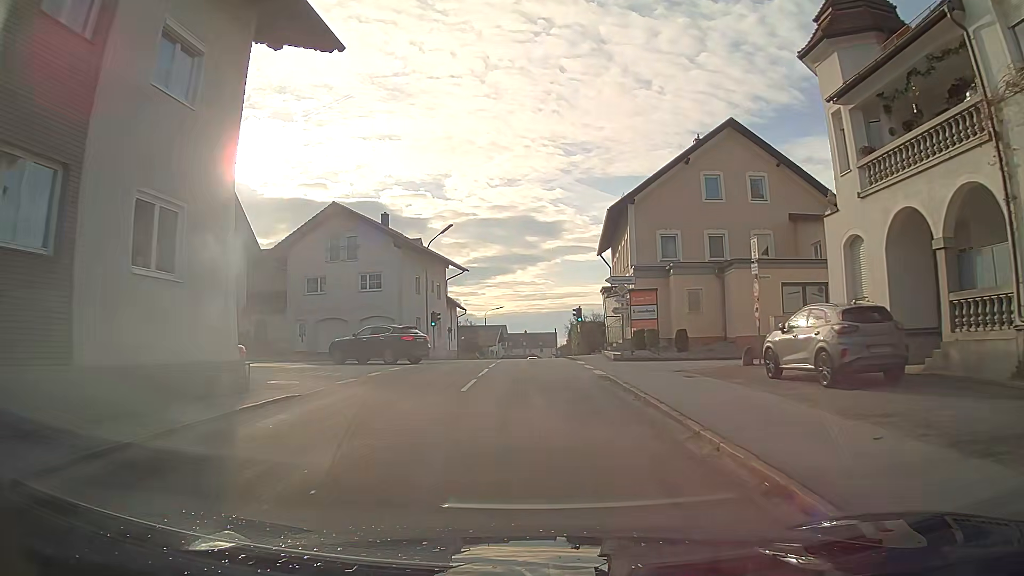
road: tertiary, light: Day
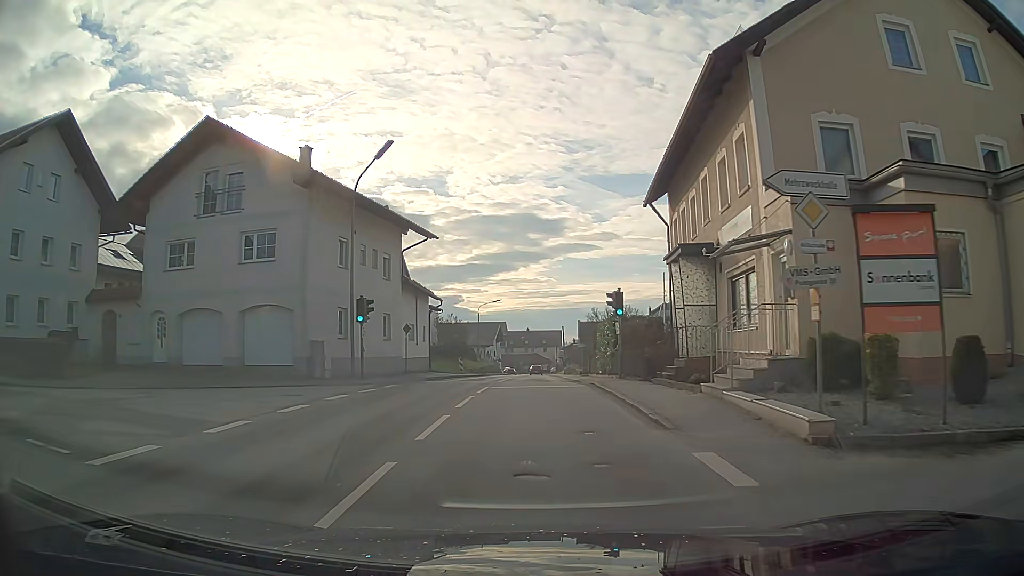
(-0.1, +19.1) m; 0°
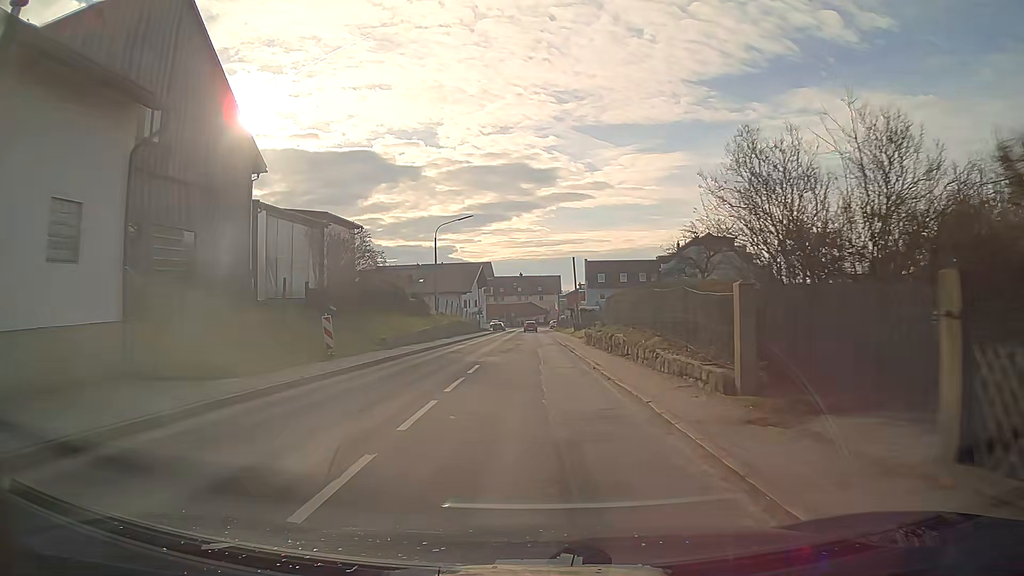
(+0.3, +35.6) m; +1°
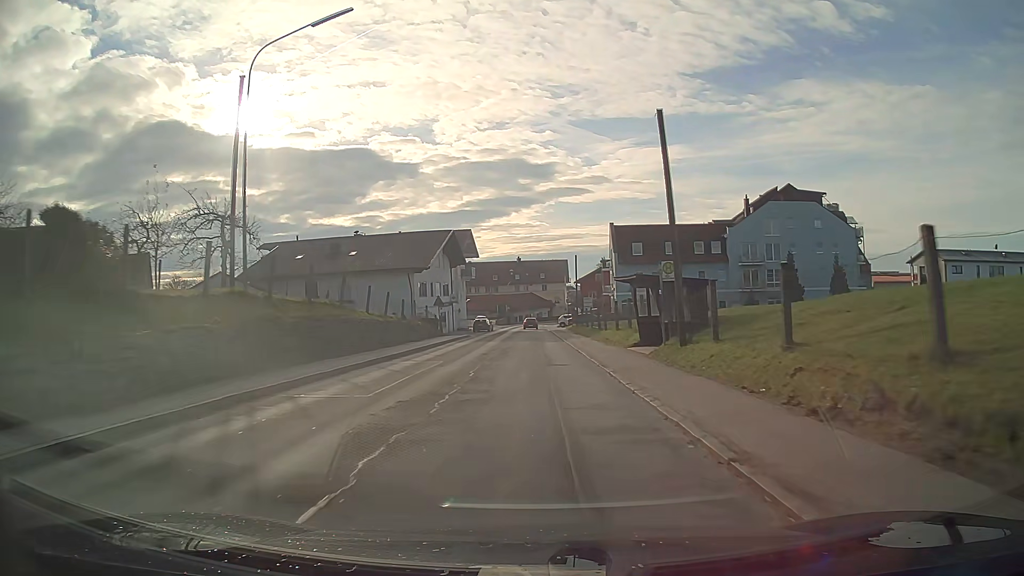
(0.0, +38.9) m; 0°
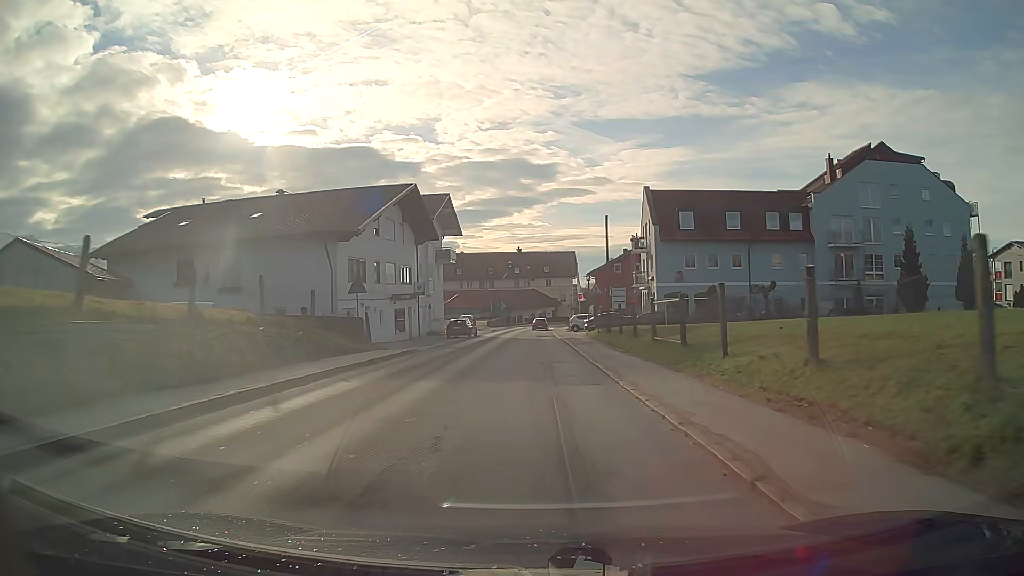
(-0.1, +23.3) m; 0°
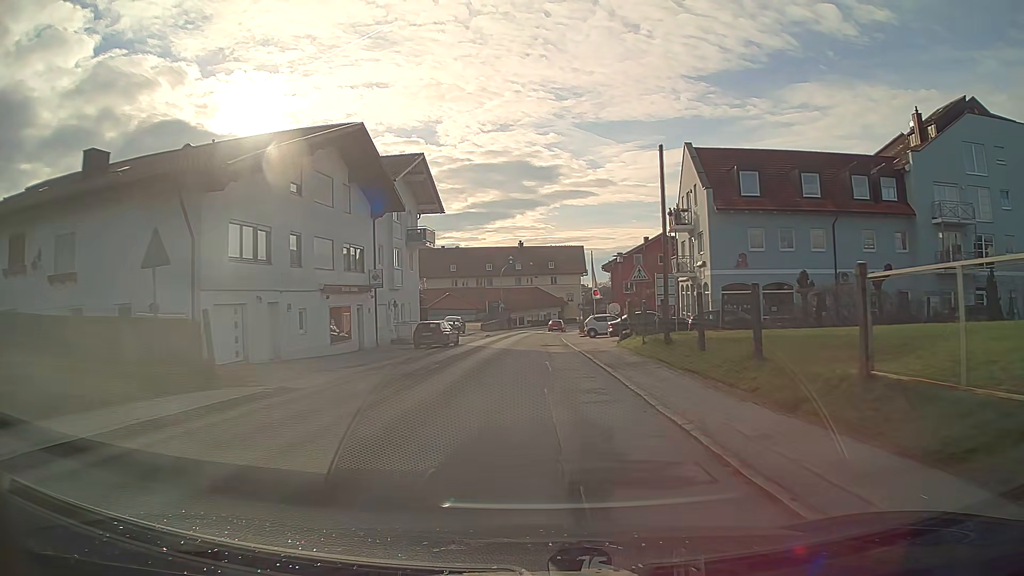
(-0.1, +14.9) m; 0°
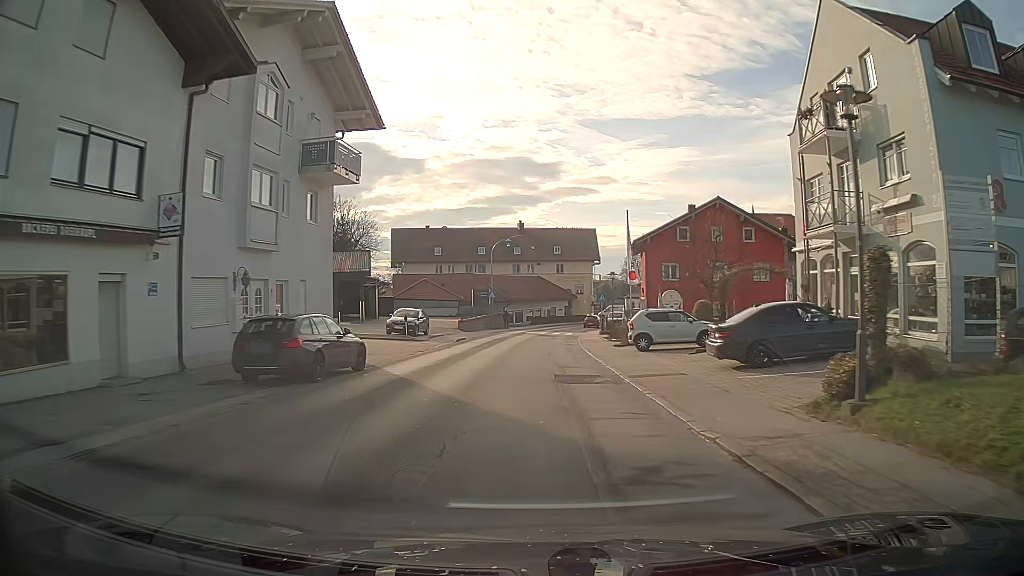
(0.0, +21.5) m; 0°
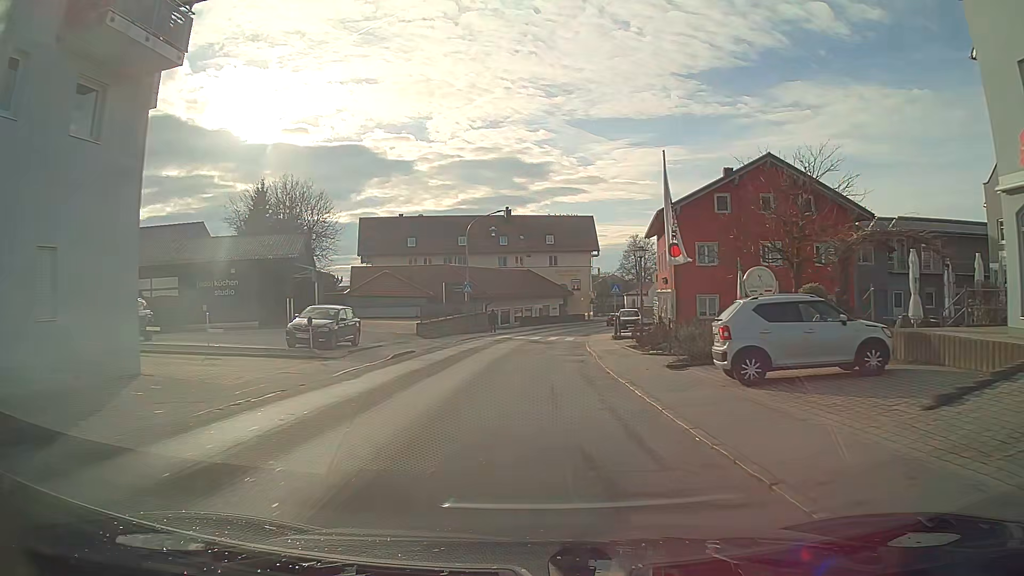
(+0.1, +13.8) m; +1°
(0, +10) (0, +20) (+1, +30) (+1, +40) (+3, +50) (+5, +60) (+7, +69) (+10, +79) (+14, +88) (+18, +98) m
